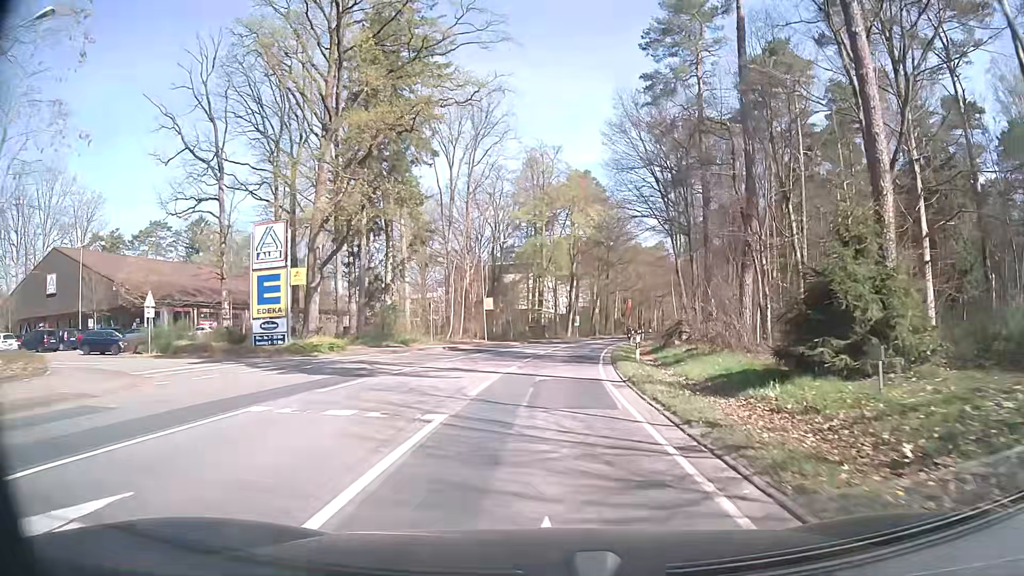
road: secondary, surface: asphalt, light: Day
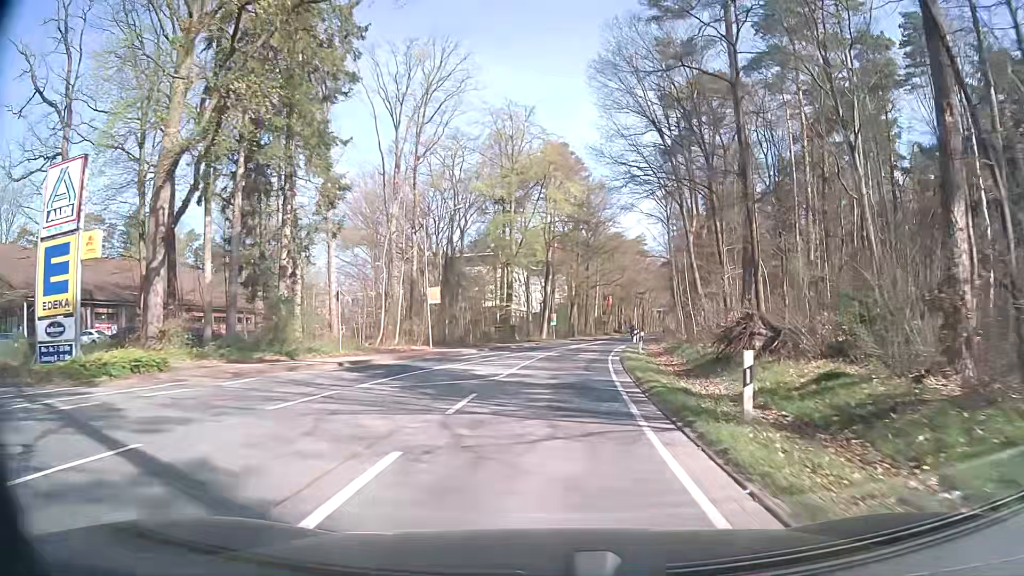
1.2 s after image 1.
(+0.3, +15.2) m; +2°
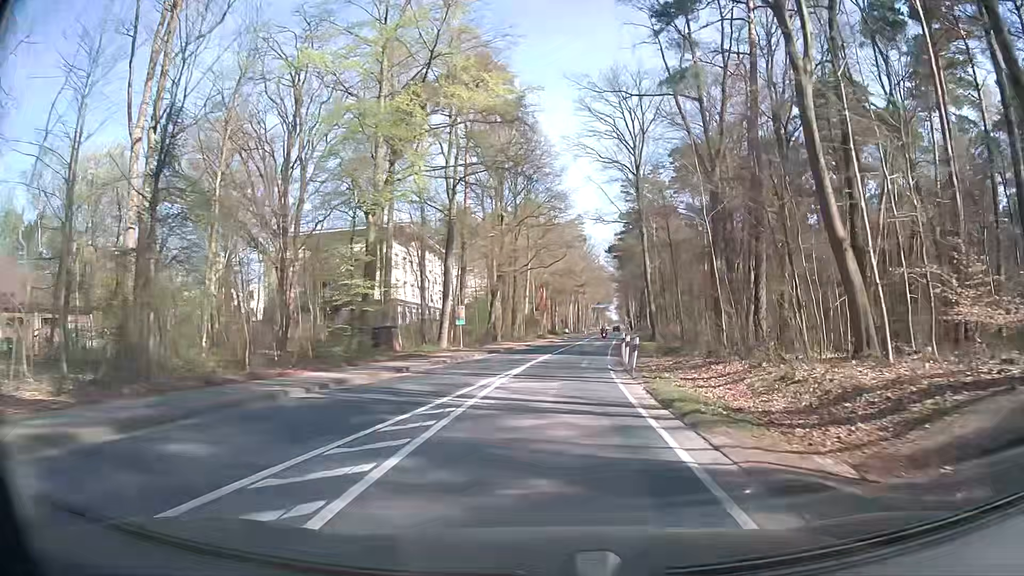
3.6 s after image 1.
(+1.8, +30.5) m; +6°
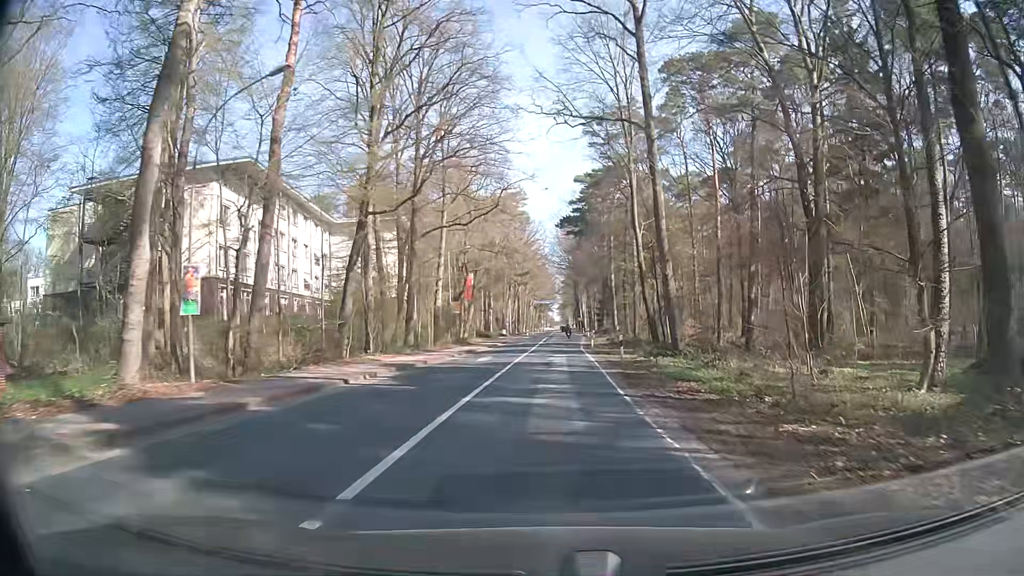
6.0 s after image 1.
(+1.5, +30.8) m; +4°
(0, +10) (+1, +20) (+1, +30) (+1, +40) (+2, +50) (+2, +60) (+3, +70) (+3, +80) (+4, +90) (+4, +100) m
